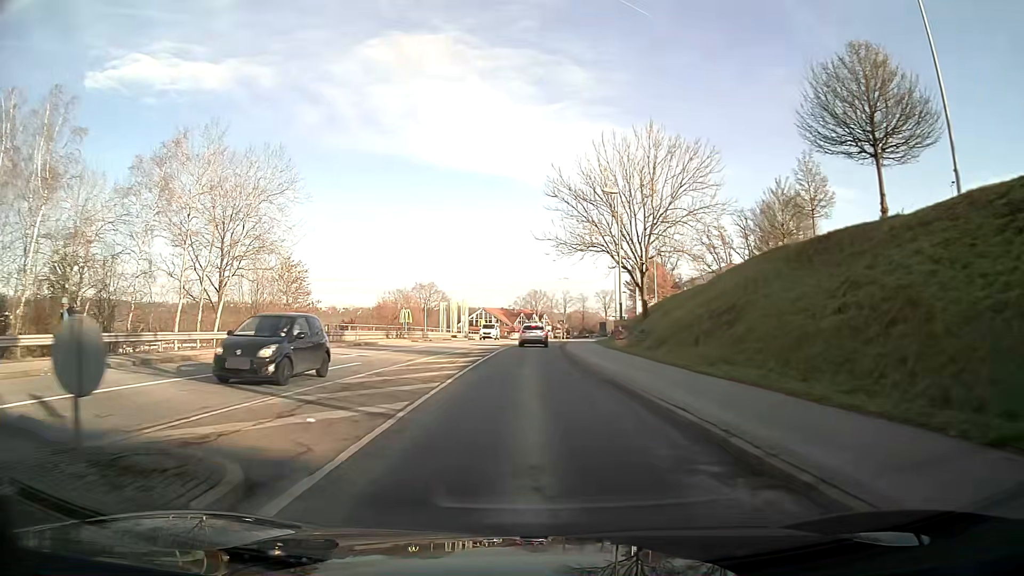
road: tertiary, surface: asphalt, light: Day
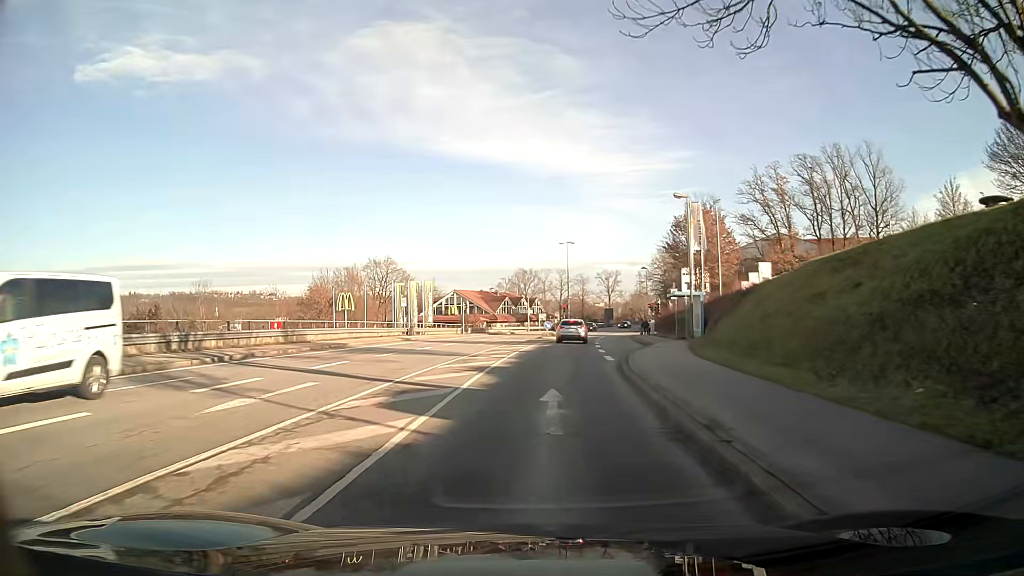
(+0.1, +37.4) m; +1°
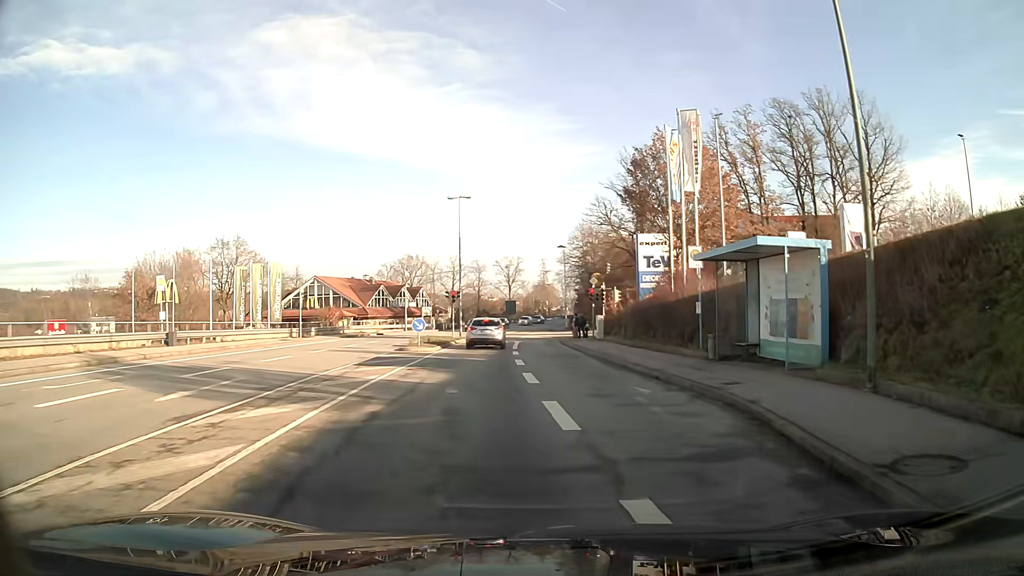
(+1.6, +25.7) m; +10°
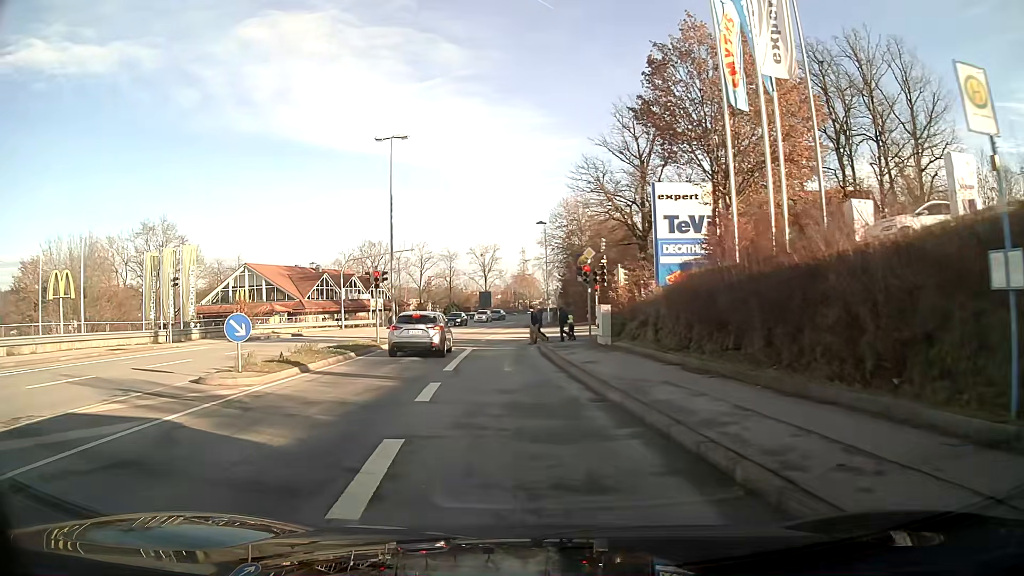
(+0.2, +15.5) m; -1°
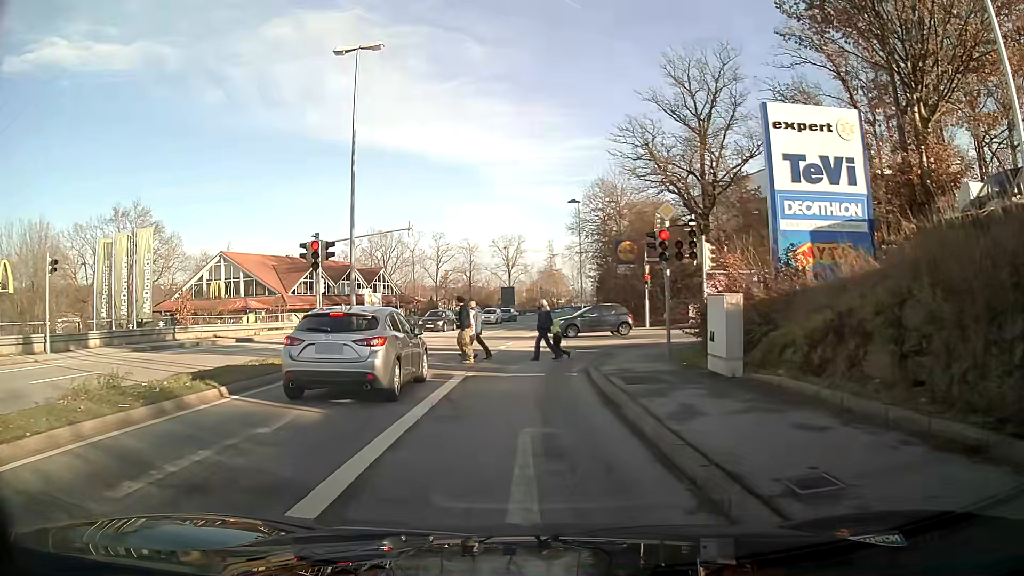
(-0.2, +11.7) m; -2°
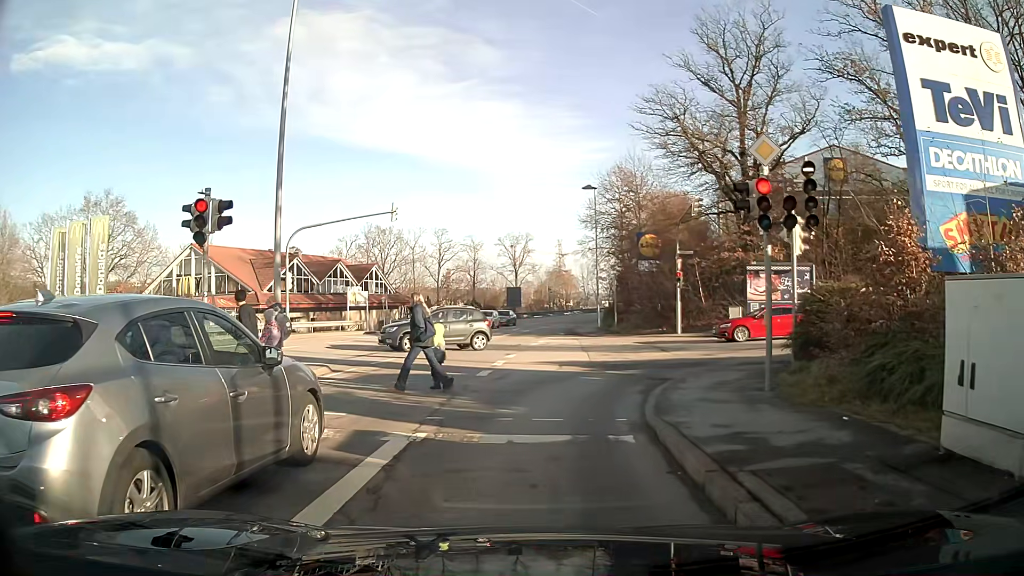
(0.0, +6.9) m; -1°
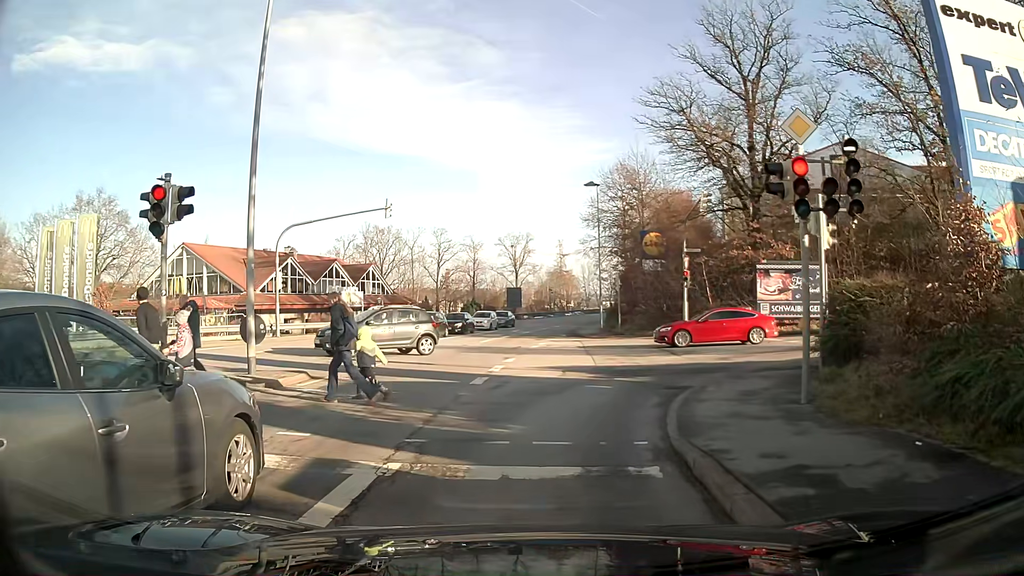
(0.0, +1.4) m; 0°
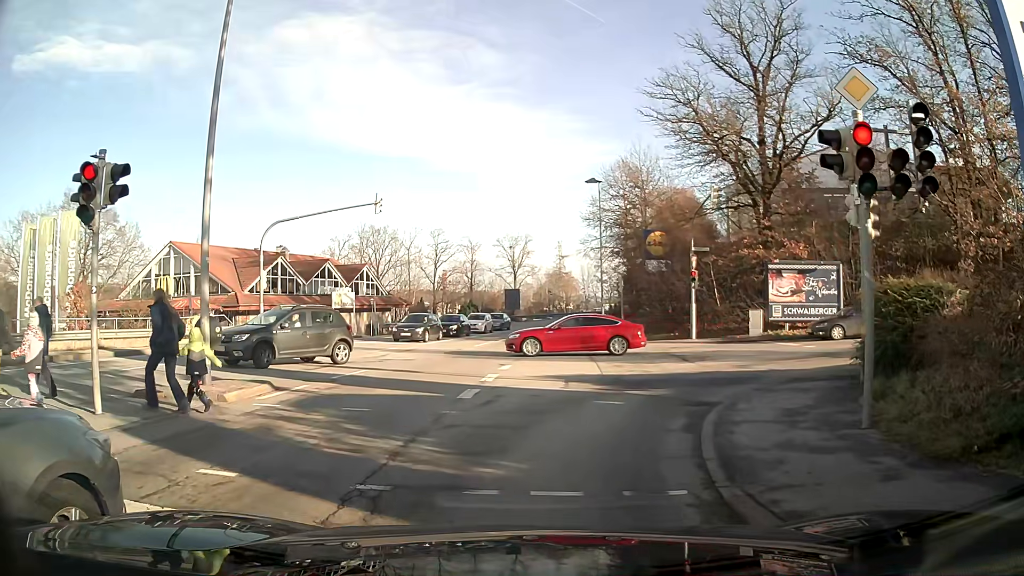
(0.0, +1.8) m; +2°
(0, +10) (+6, +18) (+16, +20) (+26, +21) (+36, +21) (+46, +21) (+56, +20) (+66, +21) (+75, +22) (+85, +24) m
